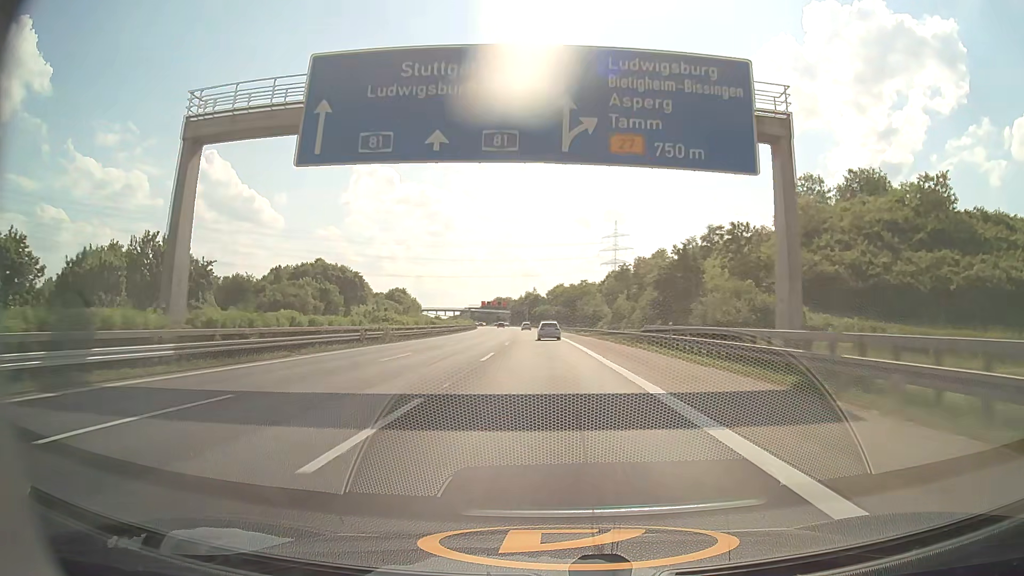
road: motorway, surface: asphalt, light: Day
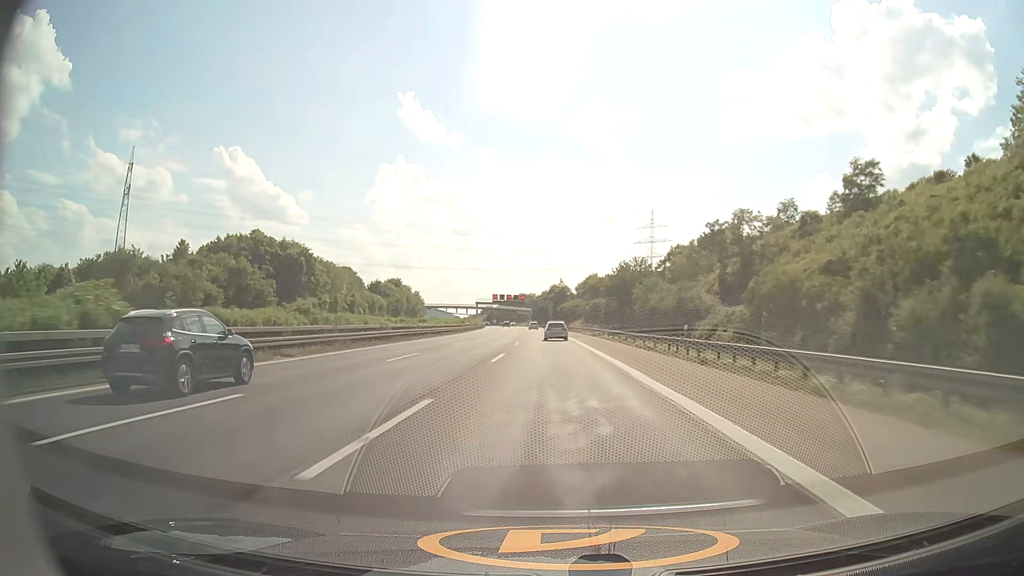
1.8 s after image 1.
(-1.1, +53.8) m; -2°
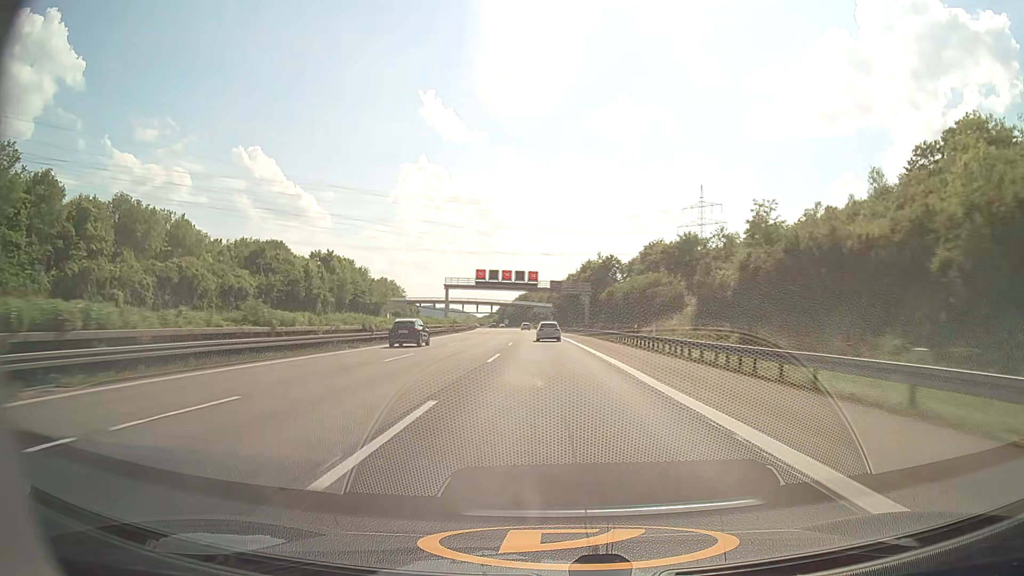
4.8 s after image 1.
(-1.8, +89.2) m; -2°
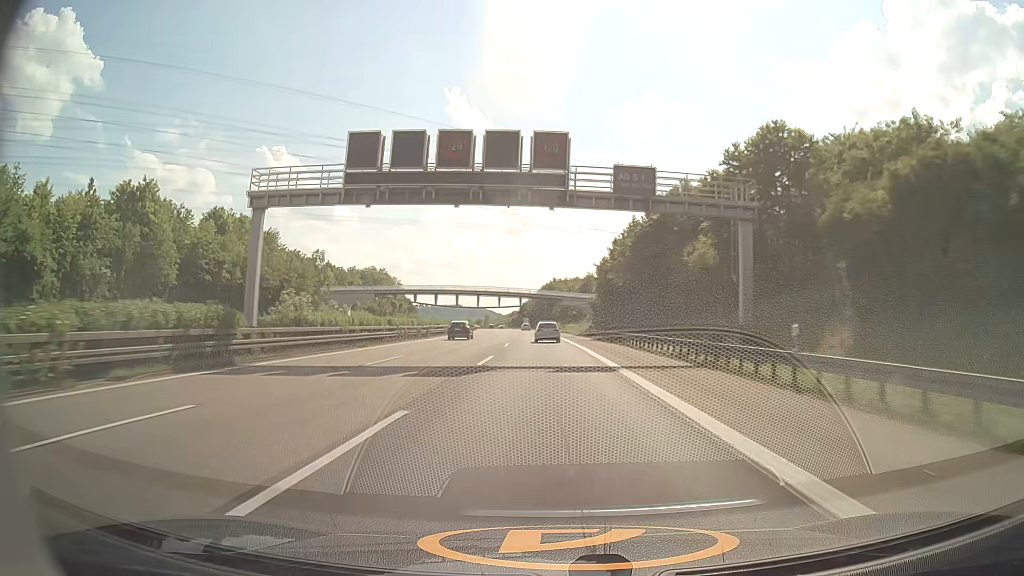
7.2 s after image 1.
(-1.6, +72.8) m; -3°
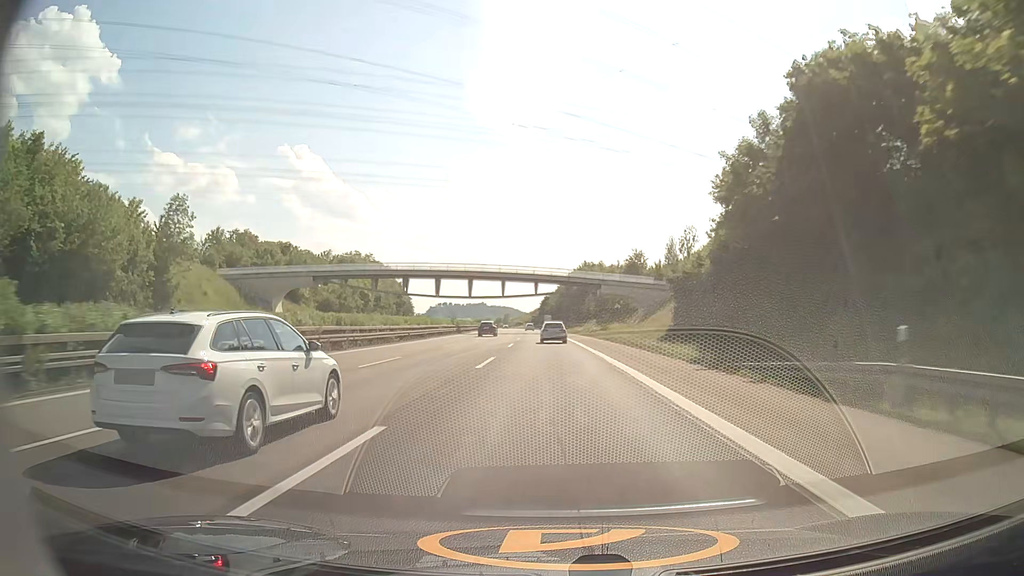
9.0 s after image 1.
(-1.0, +54.6) m; -2°
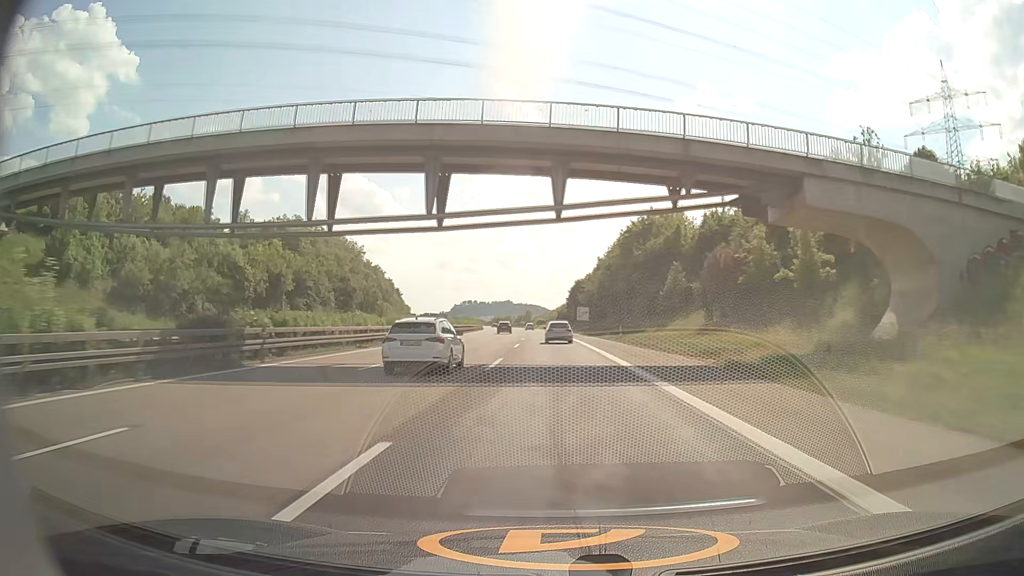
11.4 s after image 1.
(-1.5, +72.1) m; -2°
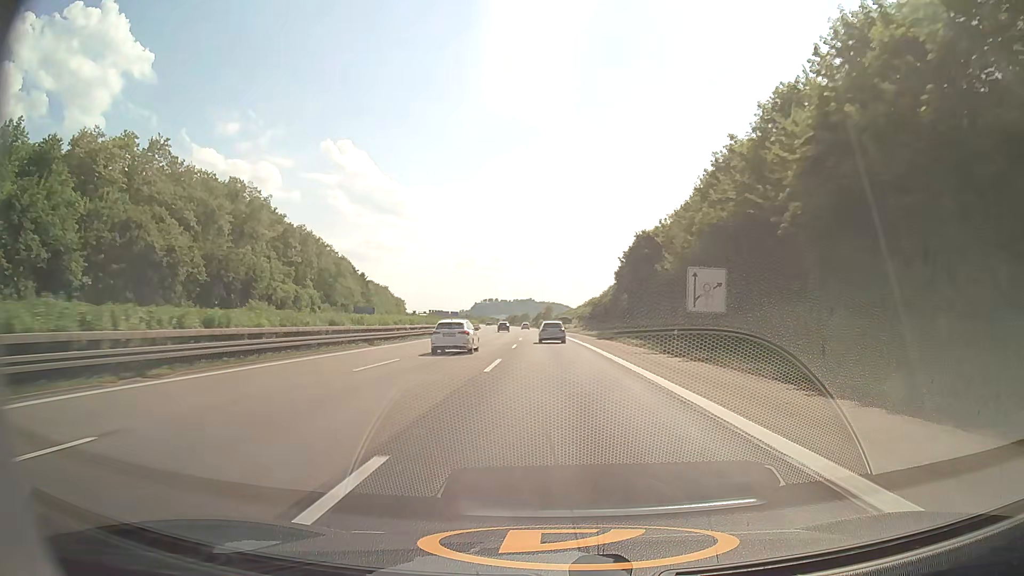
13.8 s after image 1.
(-1.4, +71.7) m; -2°
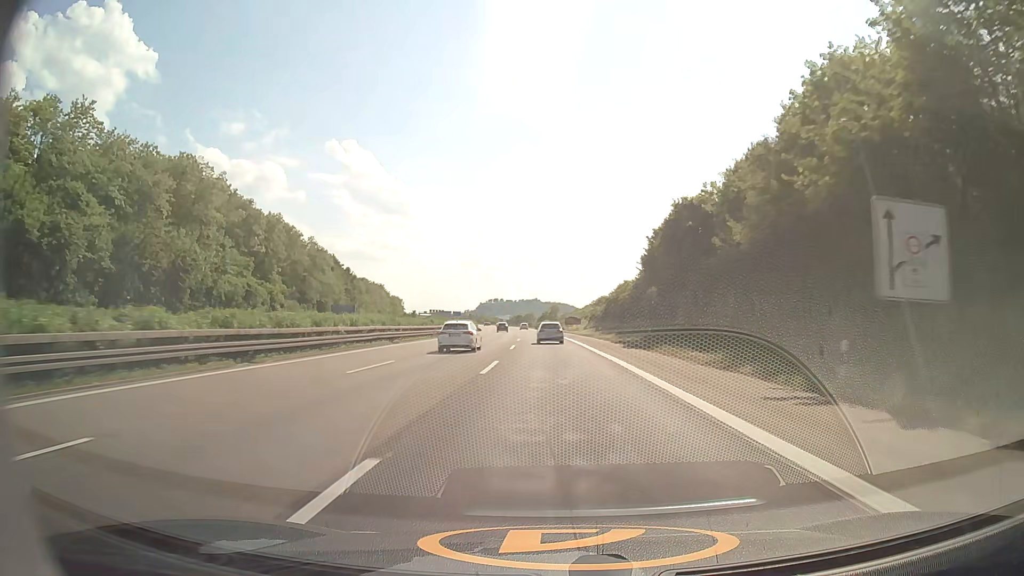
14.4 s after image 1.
(-0.1, +18.0) m; 0°
(0, +10) (0, +20) (0, +30) (0, +40) (-1, +50) (-1, +60) (-1, +70) (-2, +80) (-2, +90) (-3, +100) m
